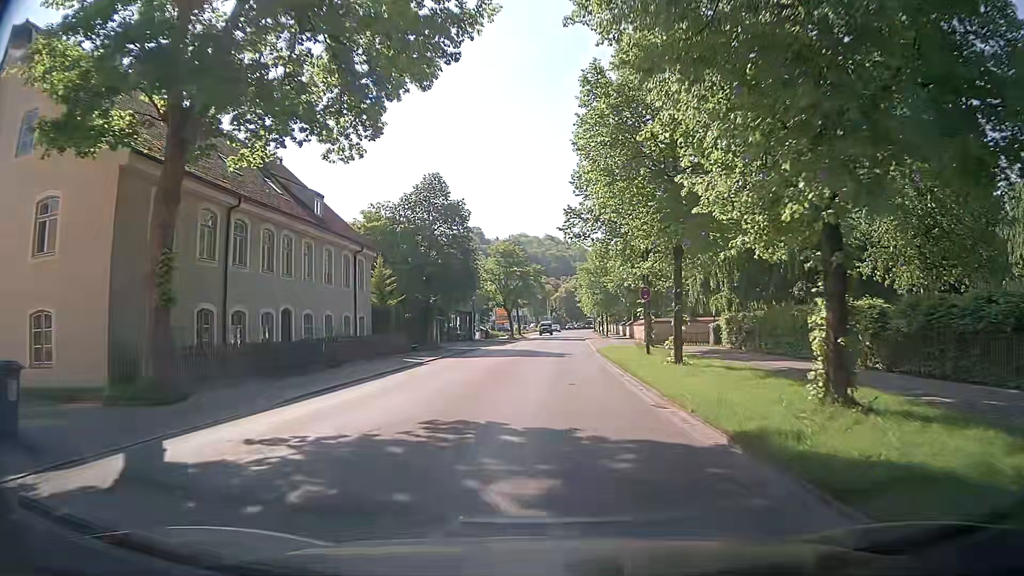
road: tertiary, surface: asphalt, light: Day
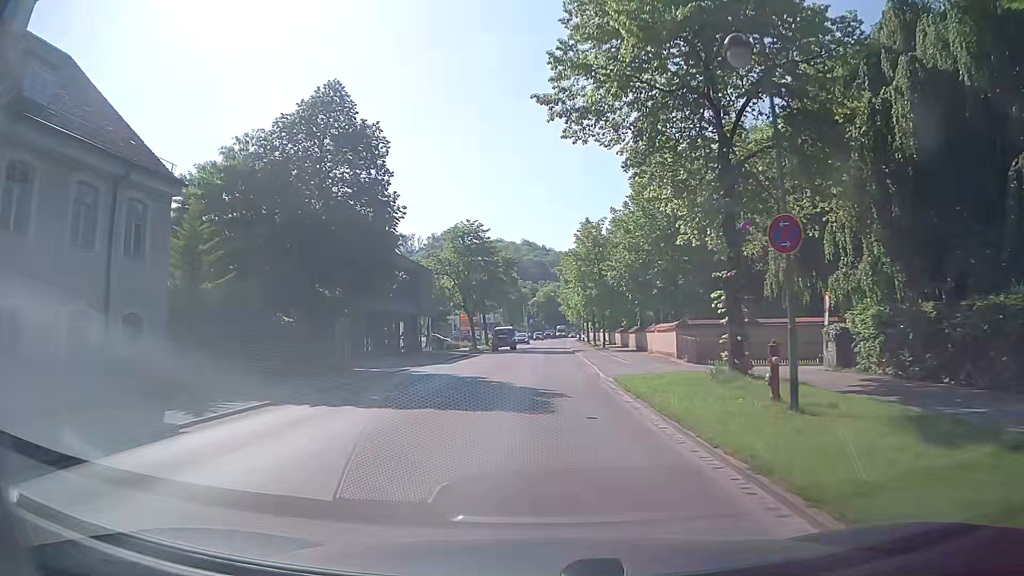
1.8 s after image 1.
(+0.3, +18.9) m; +1°
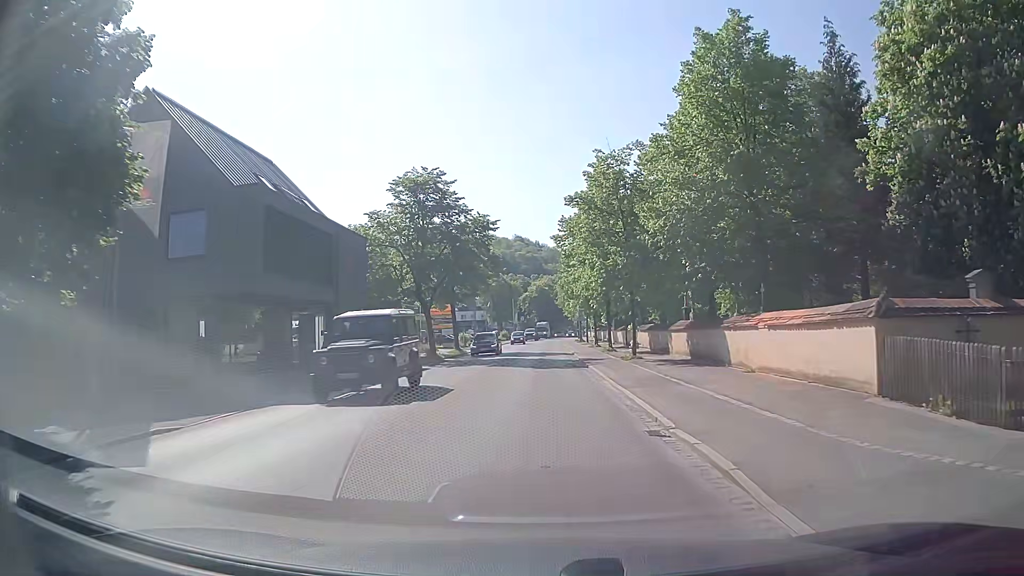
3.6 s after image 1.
(+0.3, +19.1) m; +1°
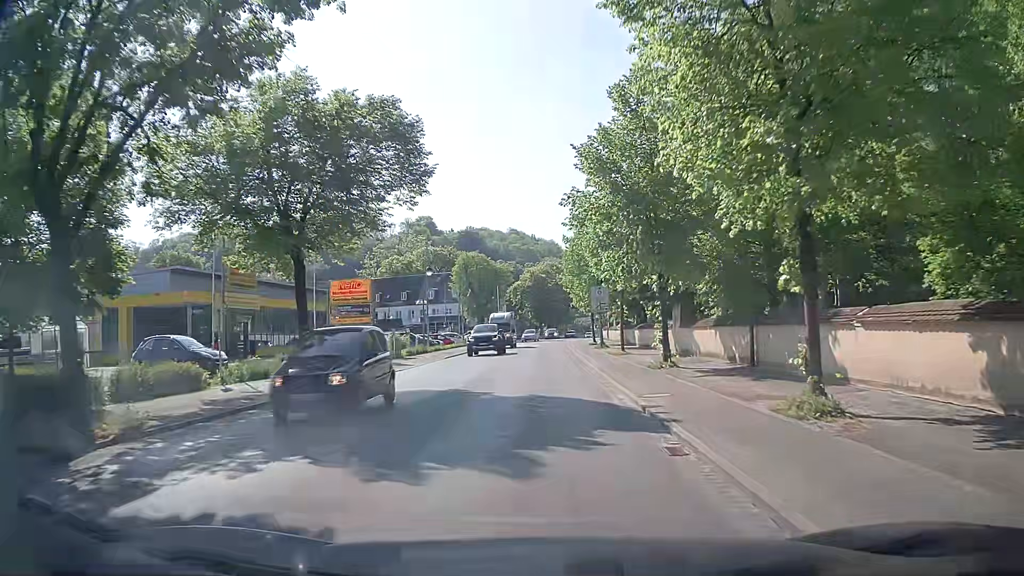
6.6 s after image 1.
(+0.3, +31.5) m; +1°
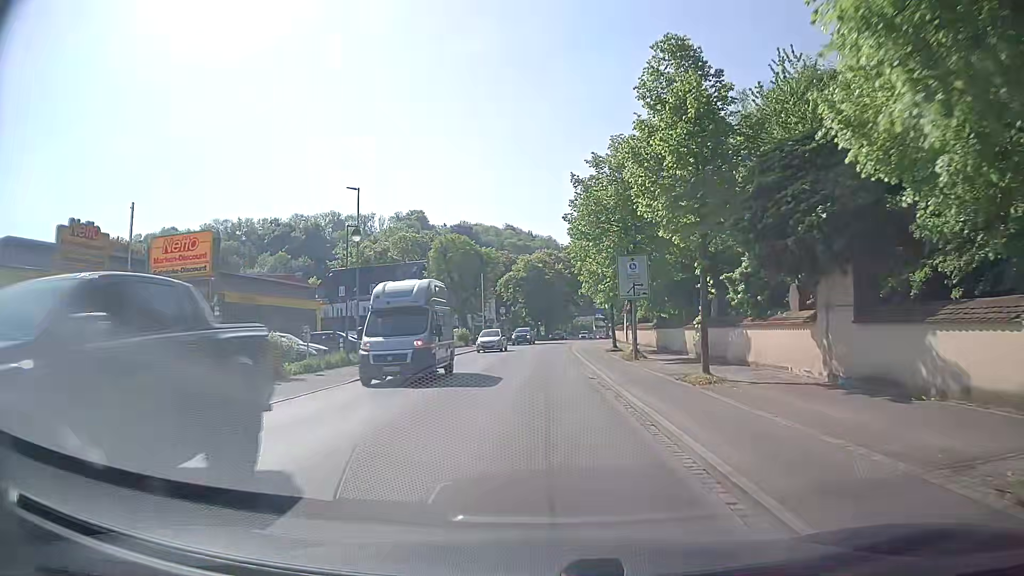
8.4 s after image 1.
(0.0, +18.2) m; 0°
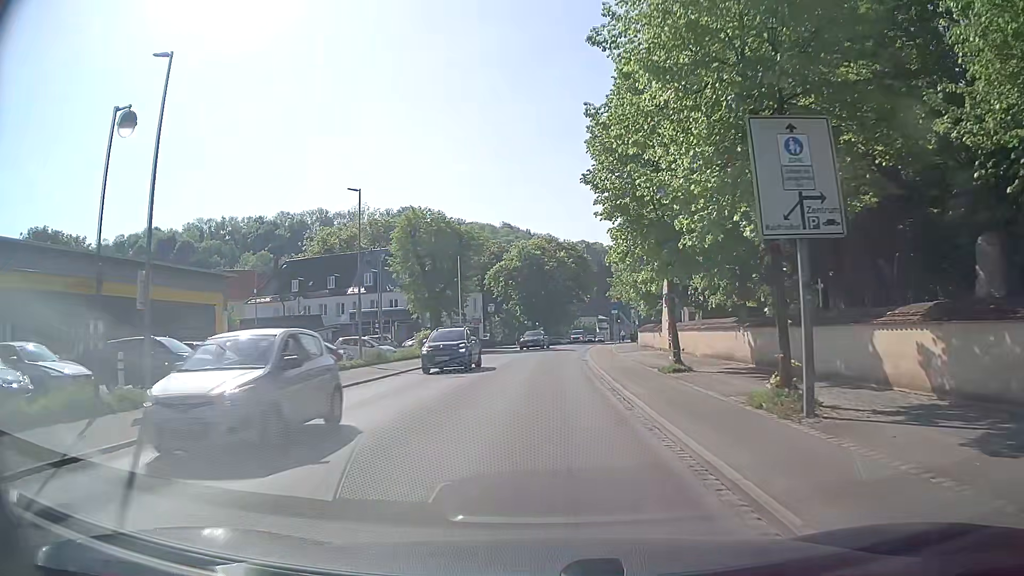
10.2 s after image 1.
(0.0, +18.0) m; +1°
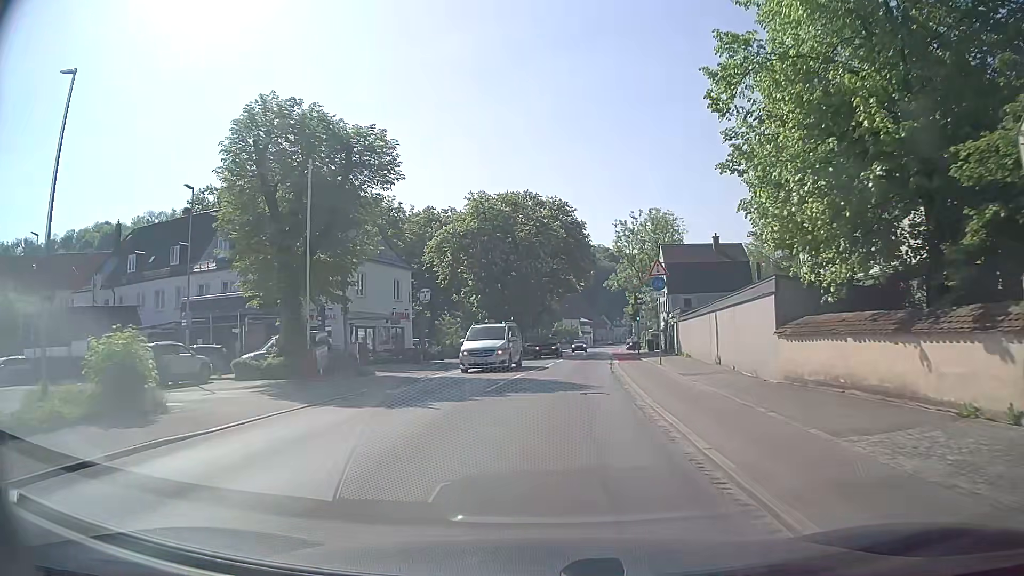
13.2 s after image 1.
(+0.1, +30.1) m; +2°
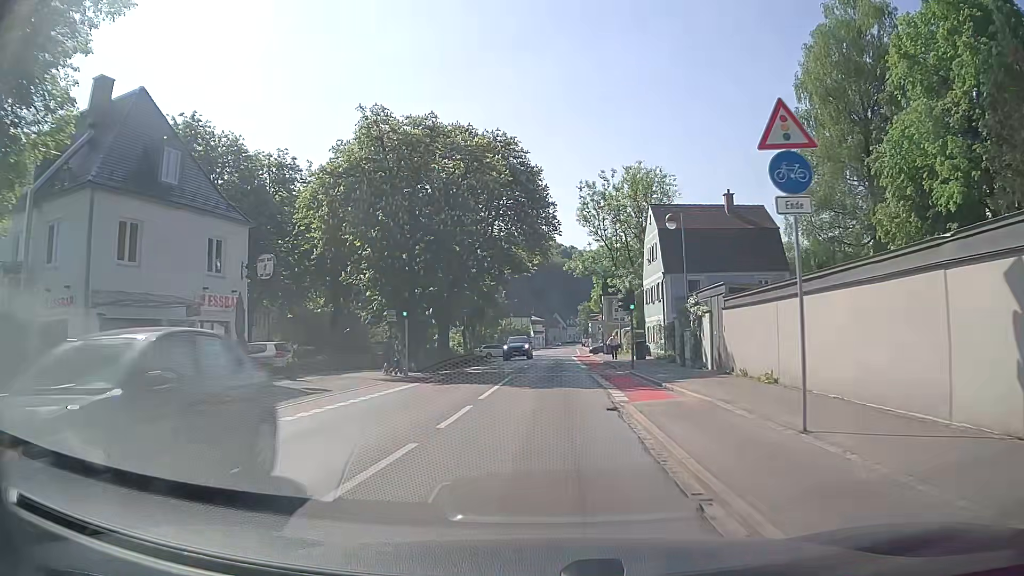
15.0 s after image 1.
(+0.6, +19.3) m; +4°
(0, +10) (0, +20) (+1, +30) (+1, +40) (+1, +50) (+1, +60) (+2, +70) (+2, +80) (+3, +90) (+3, +100) m
